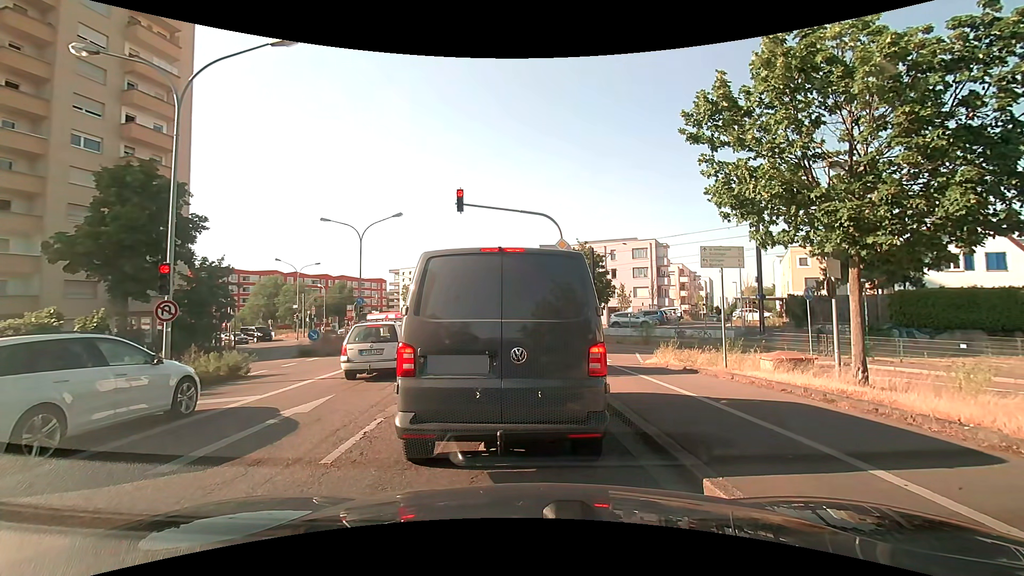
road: secondary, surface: asphalt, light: Day
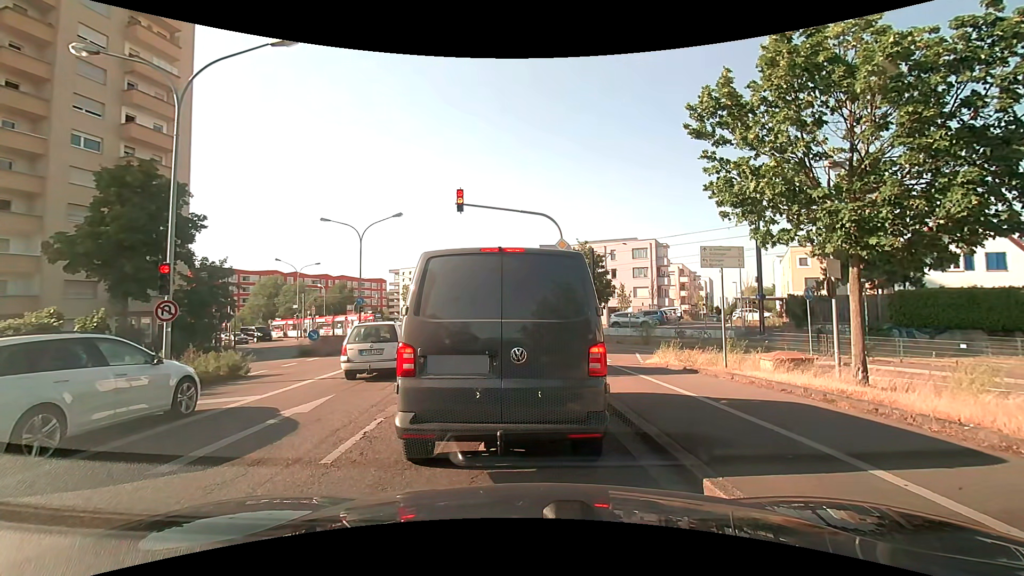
(0.0, 0.0) m; 0°
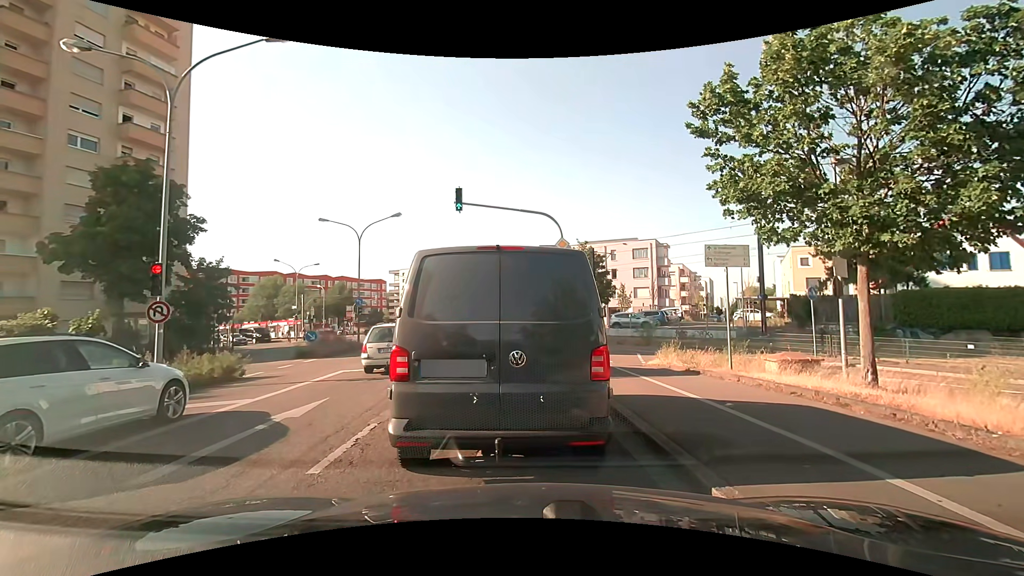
(0.0, +0.3) m; 0°
(0, +10) (-1, +20) (-2, +30) (-3, +40) (-5, +50) (-6, +60) (-8, +69) (-10, +79) (-12, +89) (-14, +99) m
